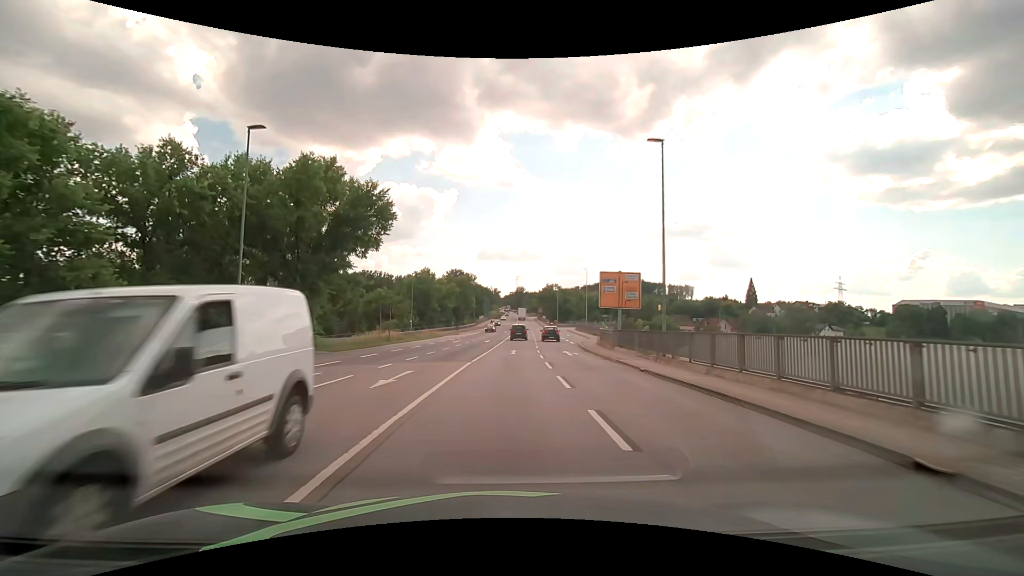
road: primary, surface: asphalt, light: Day
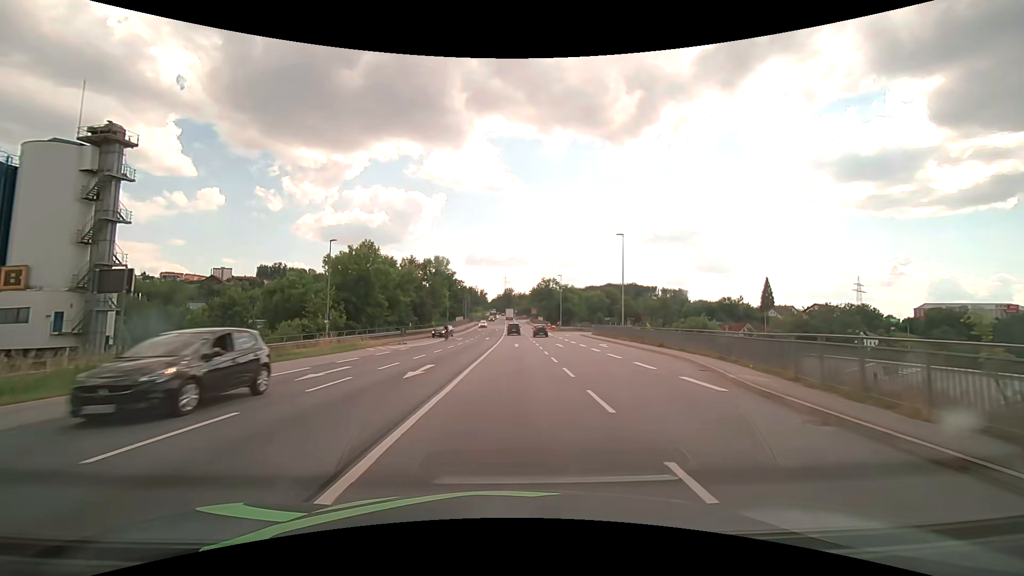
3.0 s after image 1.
(+0.5, +33.7) m; +1°
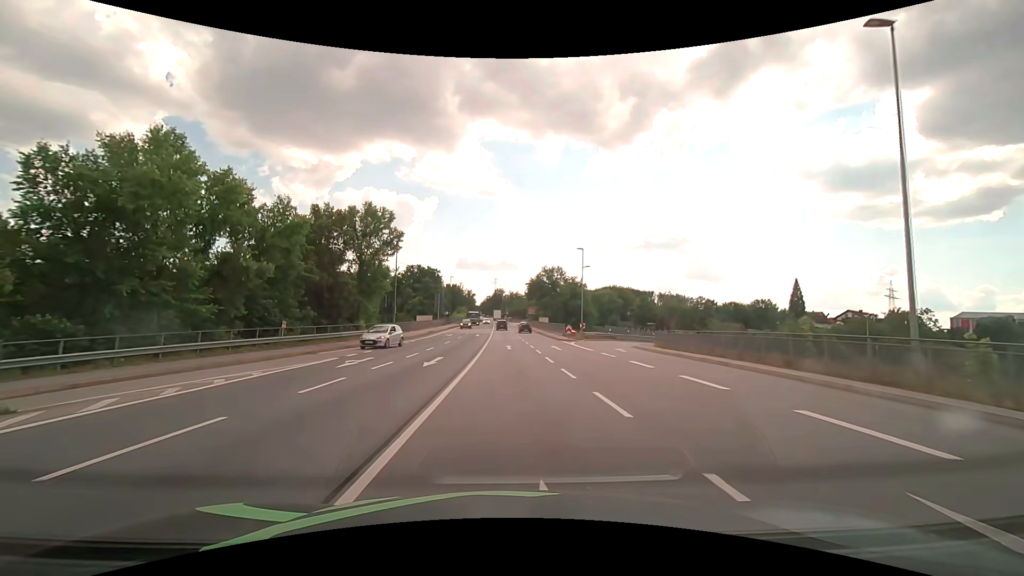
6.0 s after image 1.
(+0.4, +36.4) m; +1°
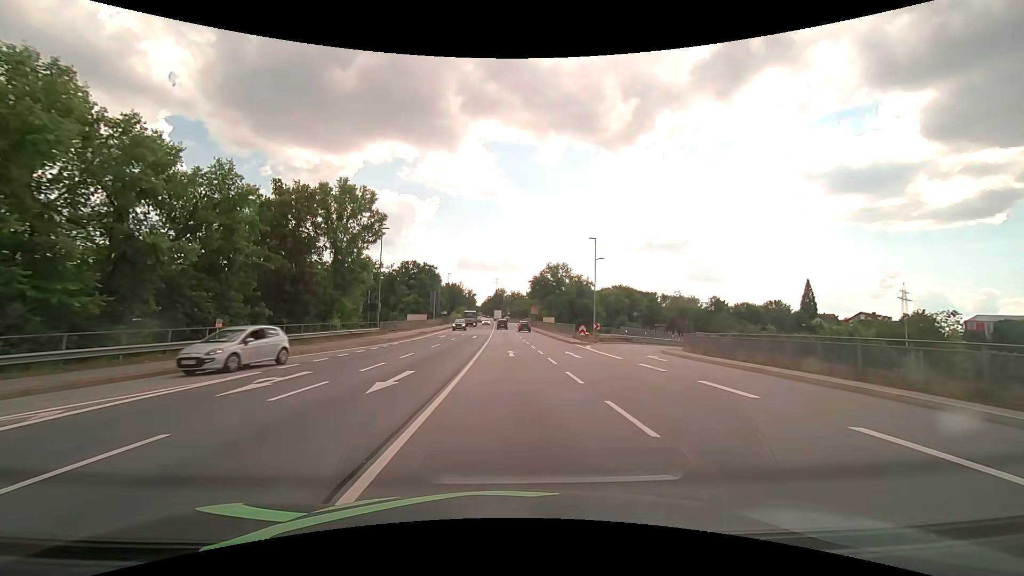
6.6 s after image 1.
(0.0, +7.4) m; 0°
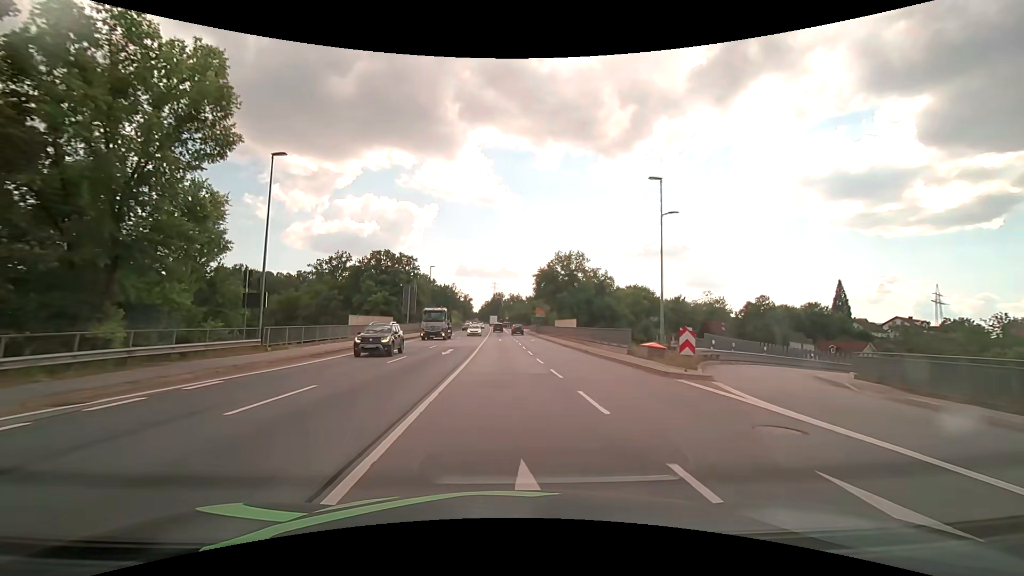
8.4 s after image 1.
(+0.1, +22.3) m; 0°
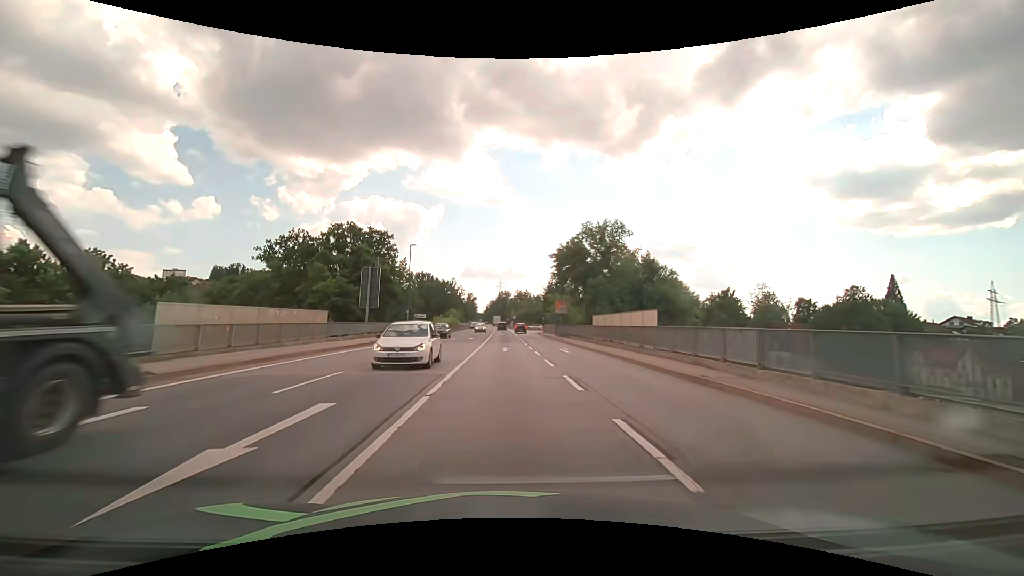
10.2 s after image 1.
(-0.2, +22.4) m; -1°
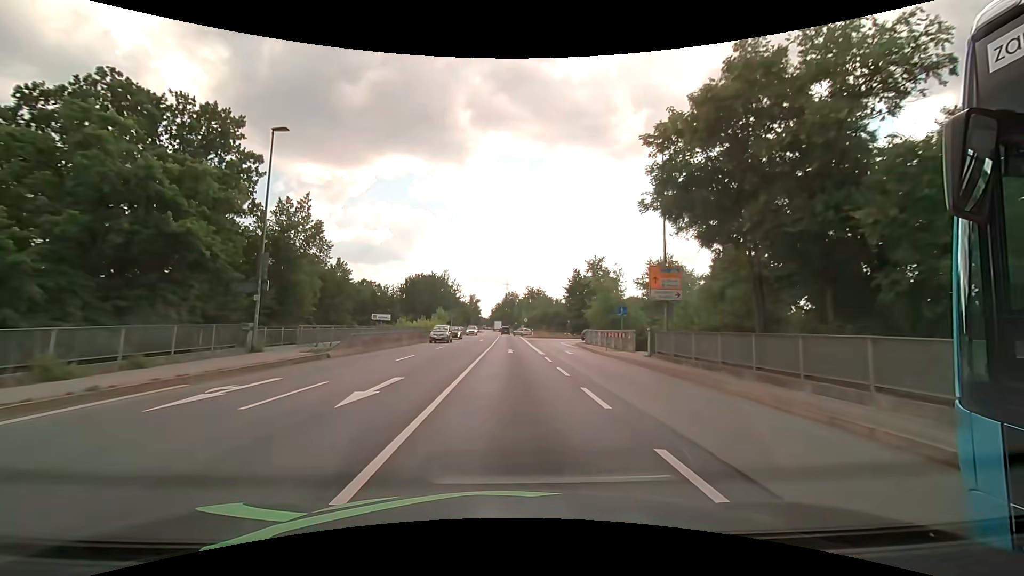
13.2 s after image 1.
(-0.2, +37.4) m; 0°
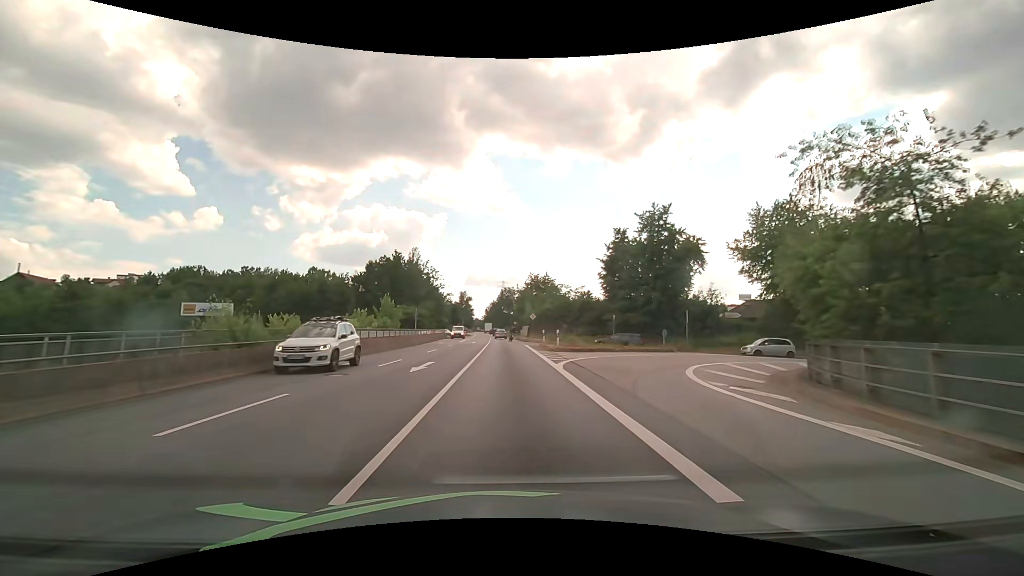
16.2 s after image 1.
(-0.1, +37.7) m; 0°
(0, +10) (0, +20) (0, +30) (0, +40) (0, +50) (0, +60) (0, +70) (-1, +80) (-1, +90) (-1, +100) m
